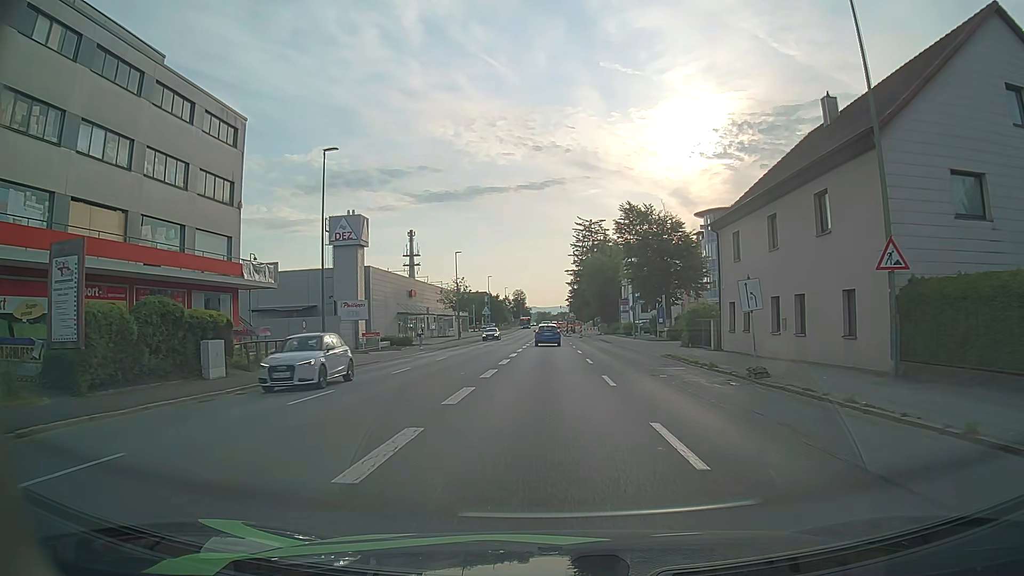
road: tertiary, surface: asphalt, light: Day
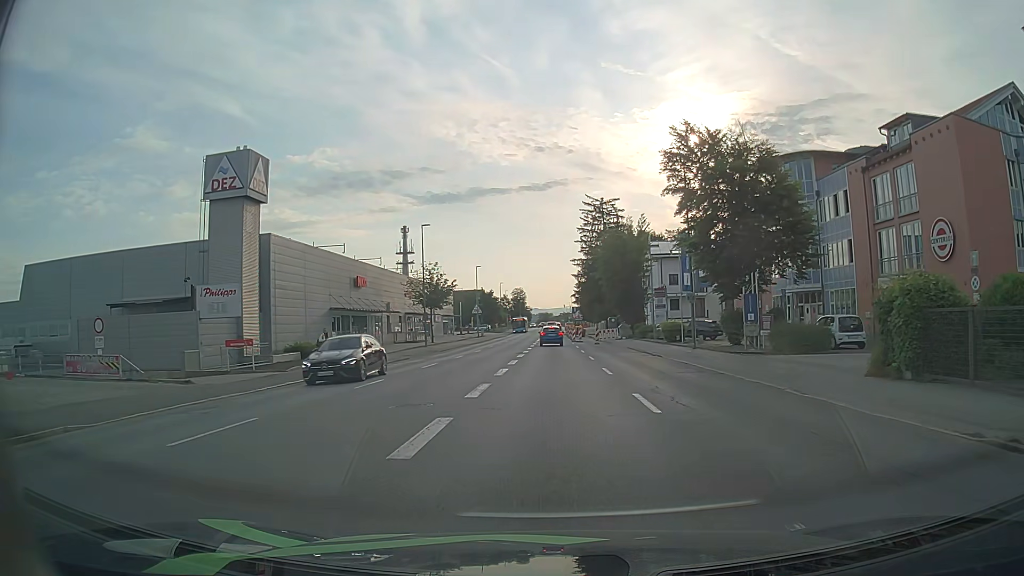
(-0.1, +22.9) m; 0°
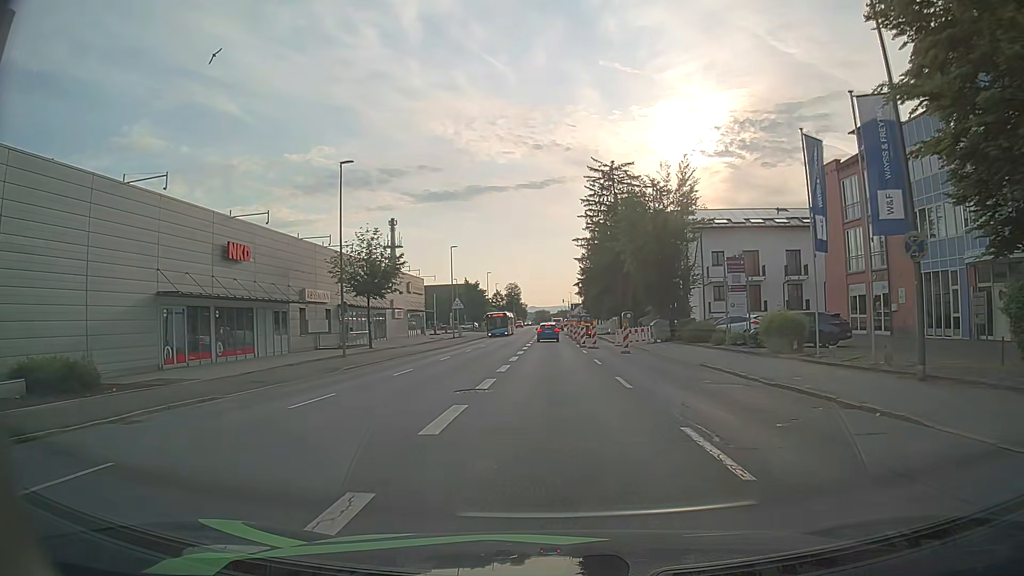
(+0.1, +22.6) m; 0°
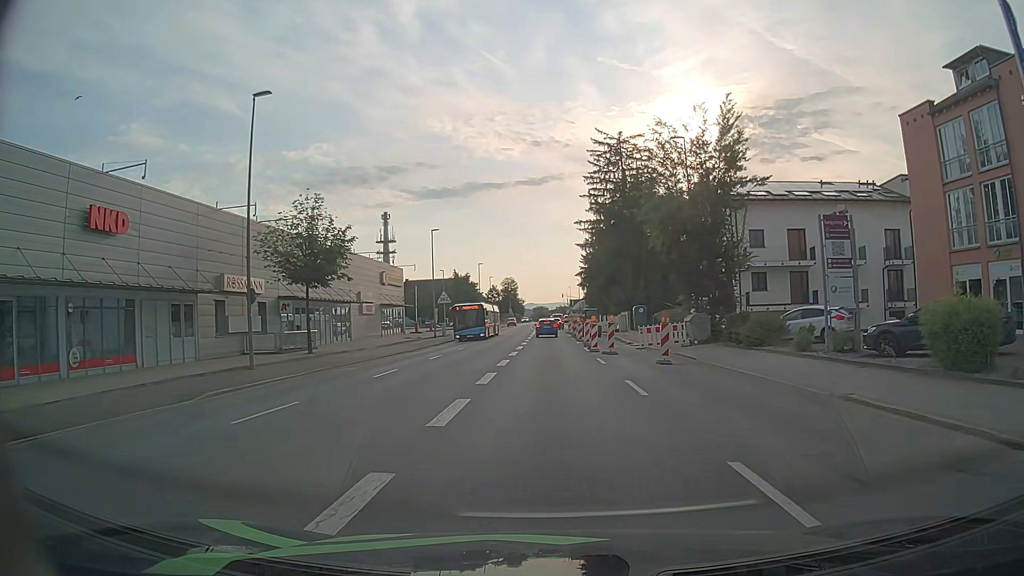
(+0.1, +11.5) m; +1°
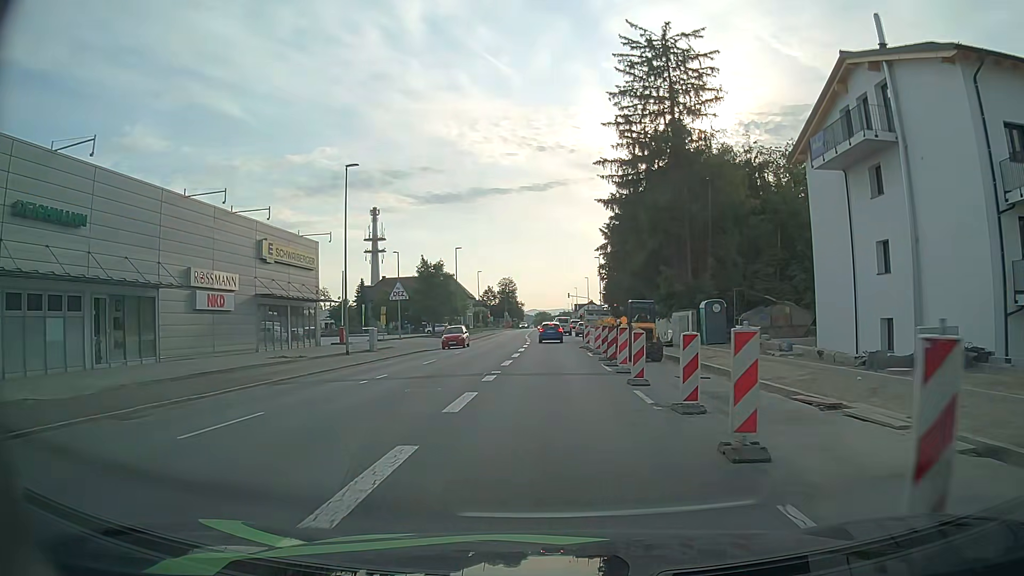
(-0.2, +28.7) m; -1°
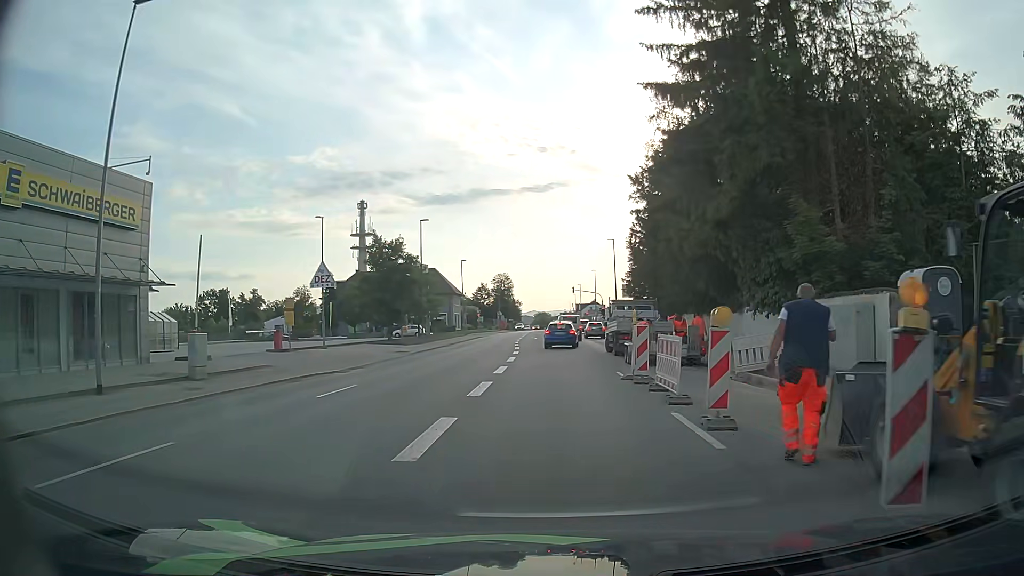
(0.0, +21.5) m; 0°
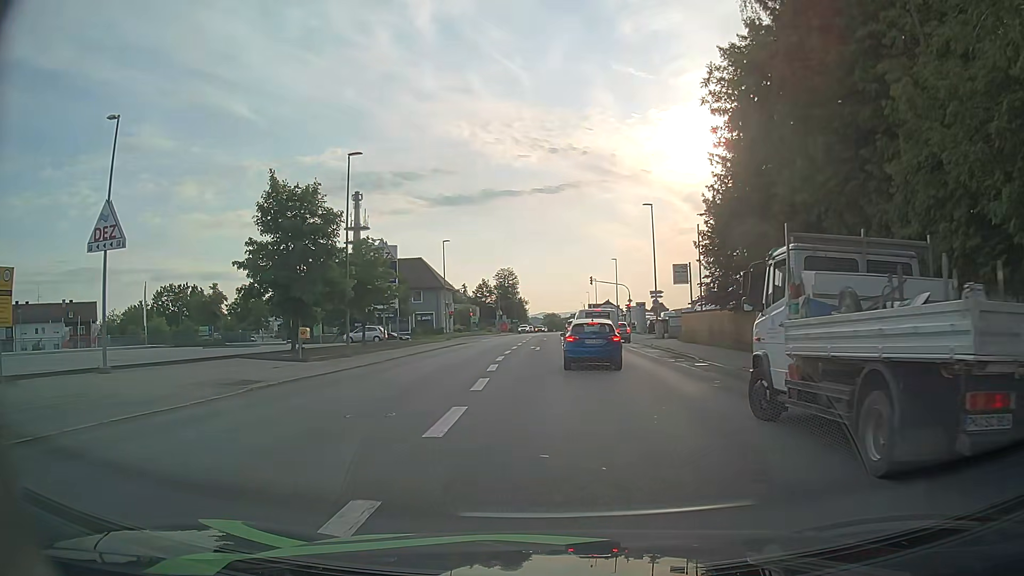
(0.0, +22.7) m; -1°
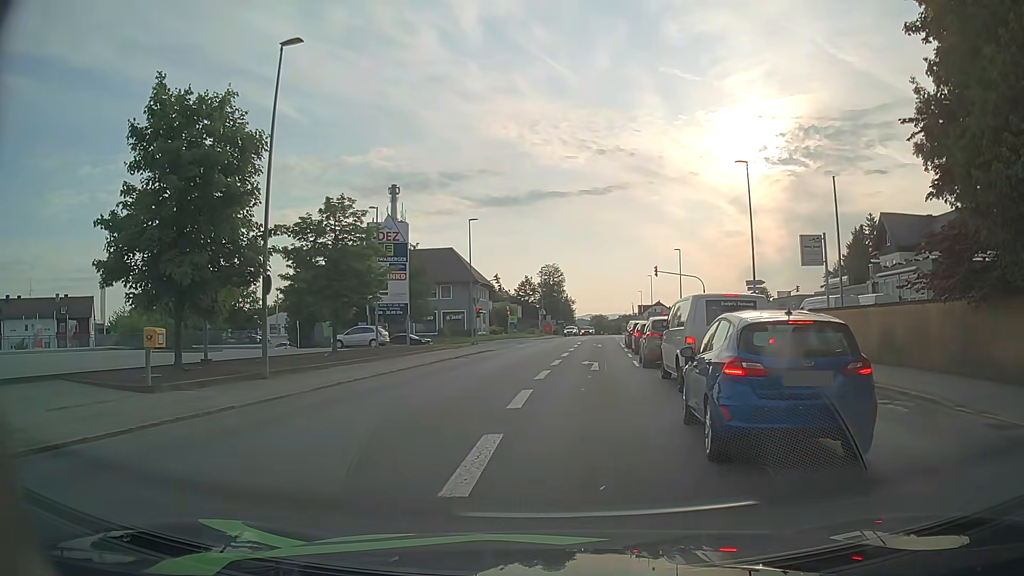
(-0.5, +14.7) m; -4°
(0, +10) (+1, +20) (+2, +30) (+3, +40) (+3, +50) (+4, +60) (+5, +70) (-2, +76) (-12, +76) (-22, +77) m
